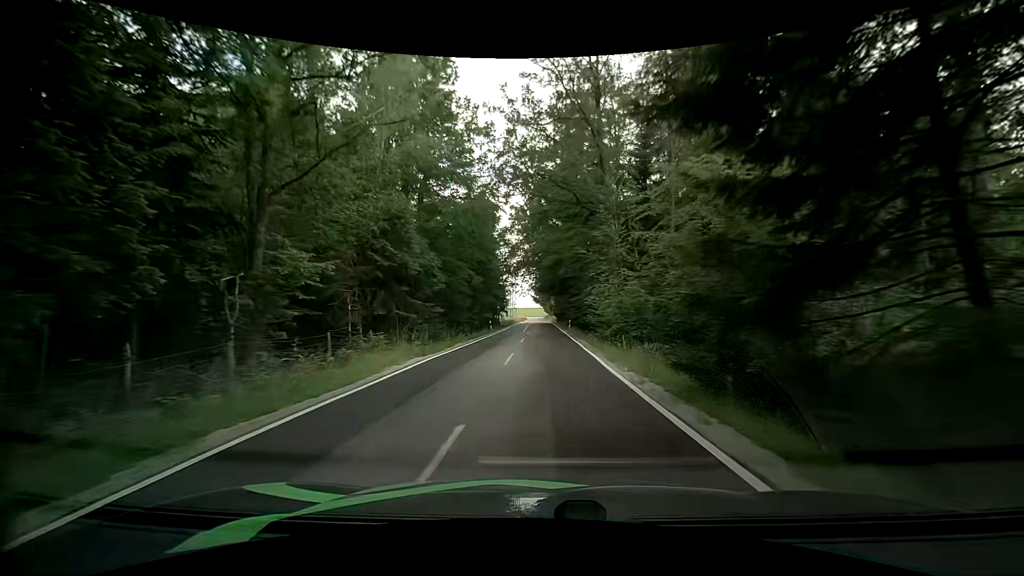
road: tertiary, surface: asphalt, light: Day
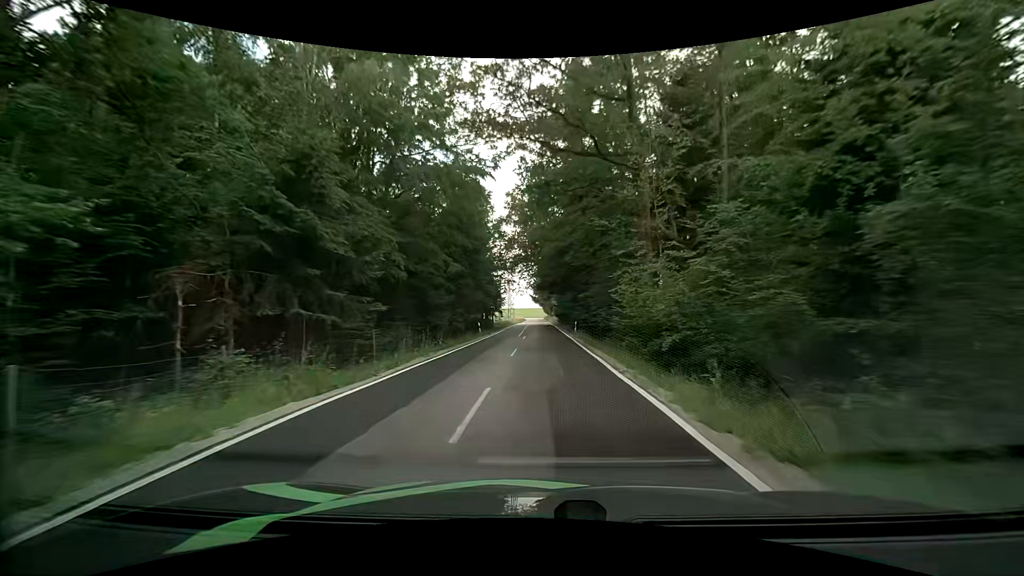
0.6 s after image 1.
(0.0, +8.2) m; 0°
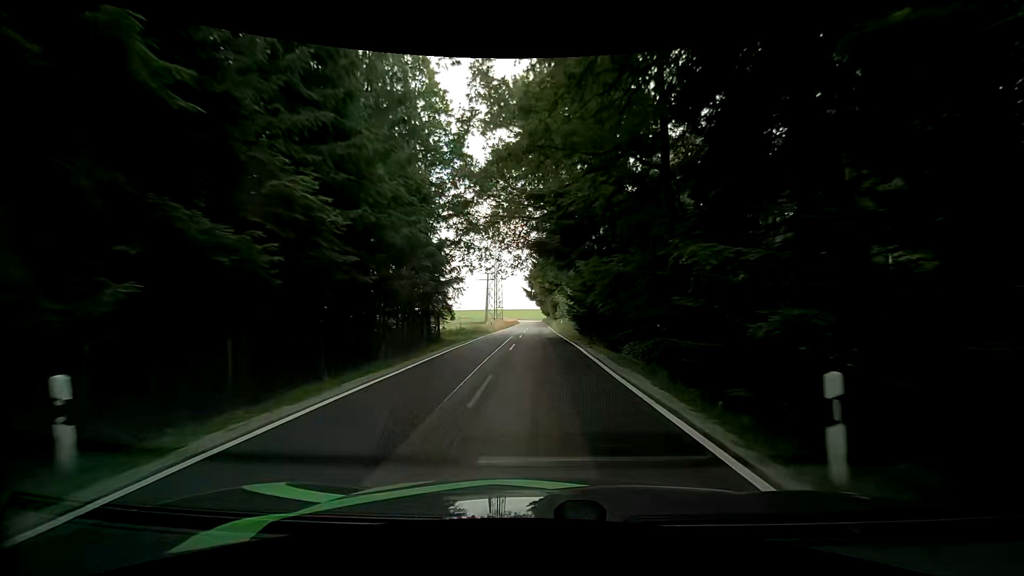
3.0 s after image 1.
(+0.3, +33.4) m; 0°
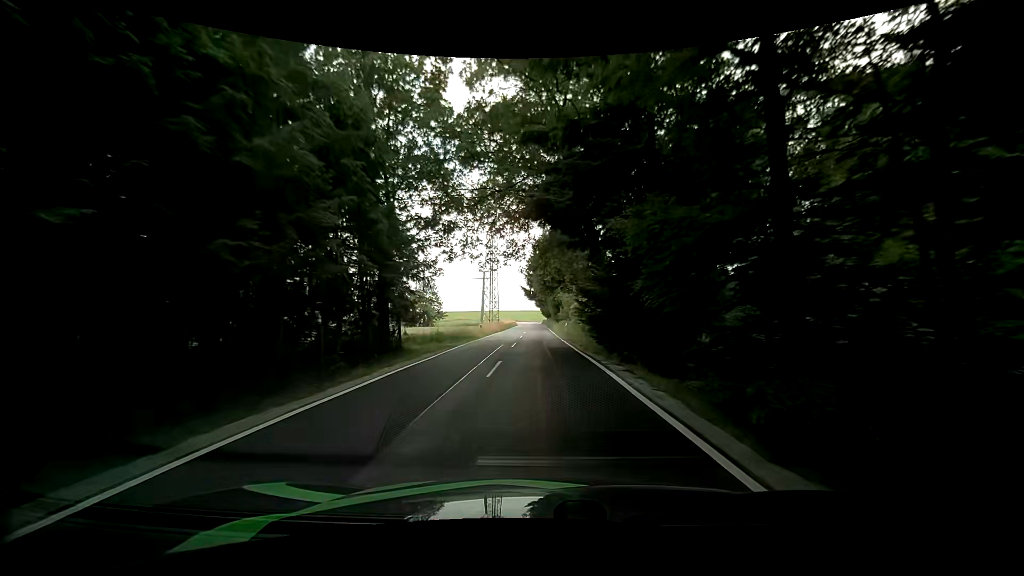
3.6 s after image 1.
(0.0, +8.6) m; +1°
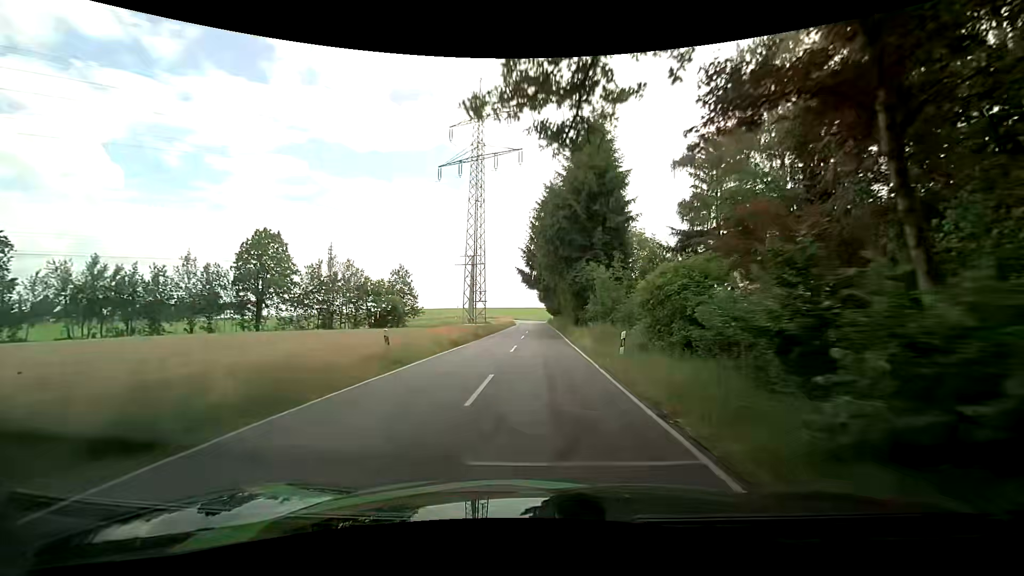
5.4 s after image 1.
(-0.4, +26.6) m; -2°
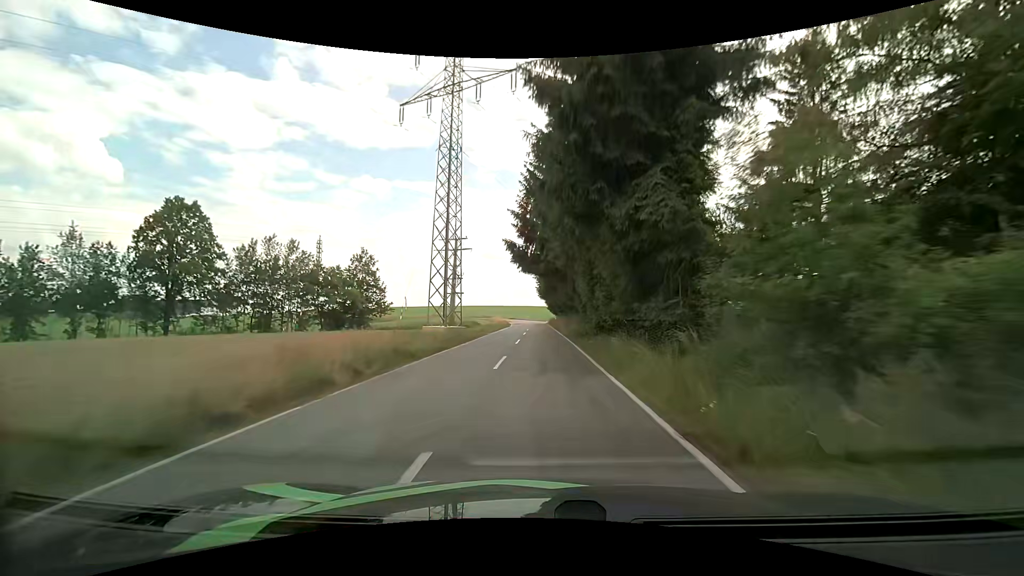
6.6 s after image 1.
(+0.3, +18.3) m; +1°
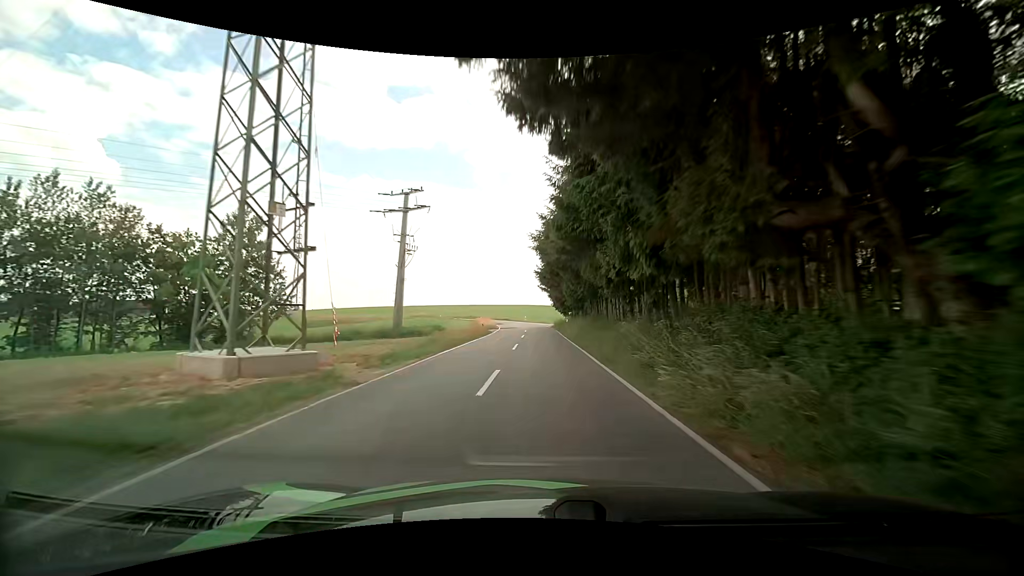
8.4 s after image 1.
(+0.1, +27.8) m; 0°
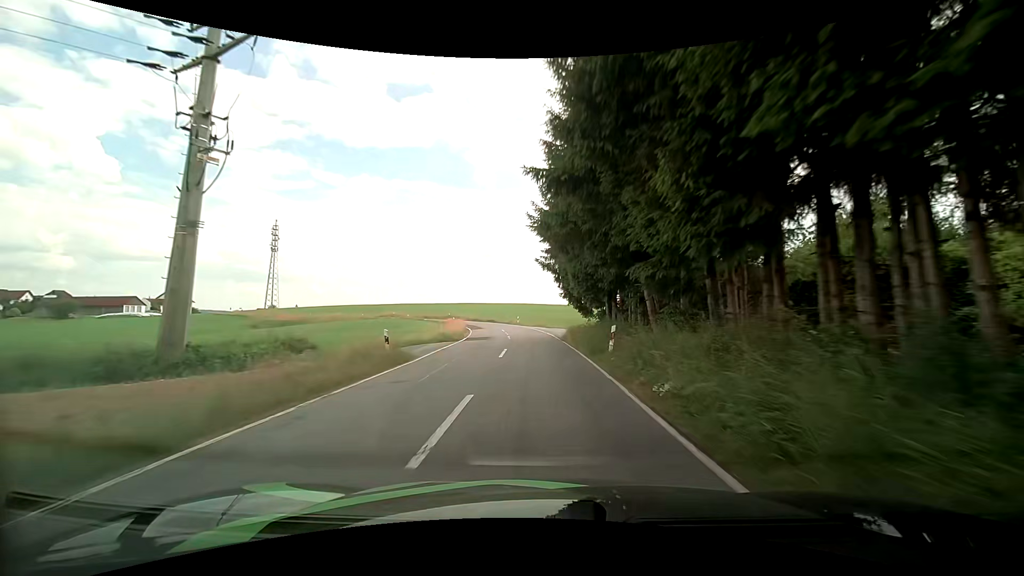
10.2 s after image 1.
(+0.1, +26.9) m; +1°
(0, +10) (0, +20) (-1, +30) (-2, +40) (-3, +50) (-5, +60) (-8, +69) (-13, +78) (-18, +87) (-24, +95) m
